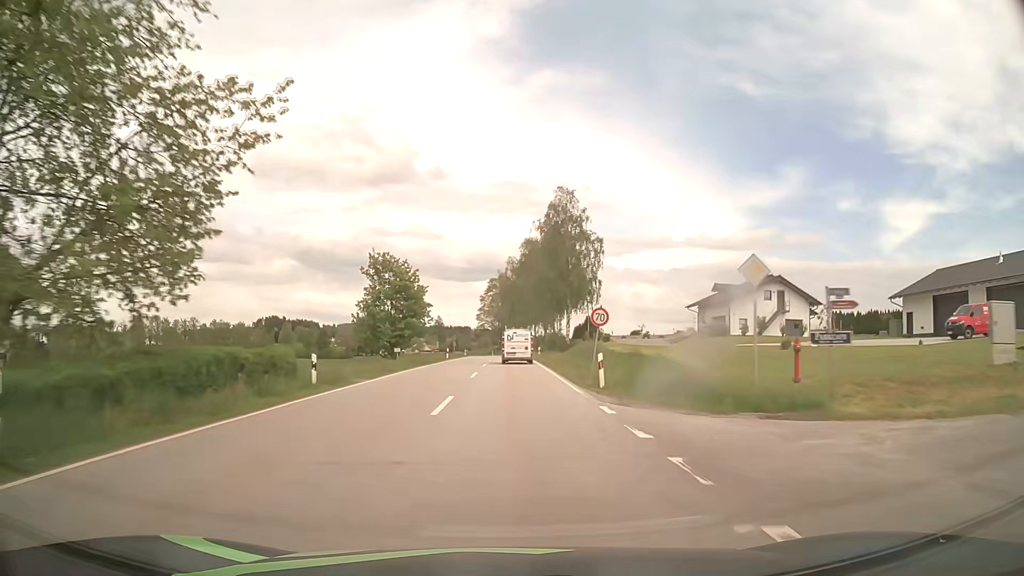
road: secondary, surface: asphalt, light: Day
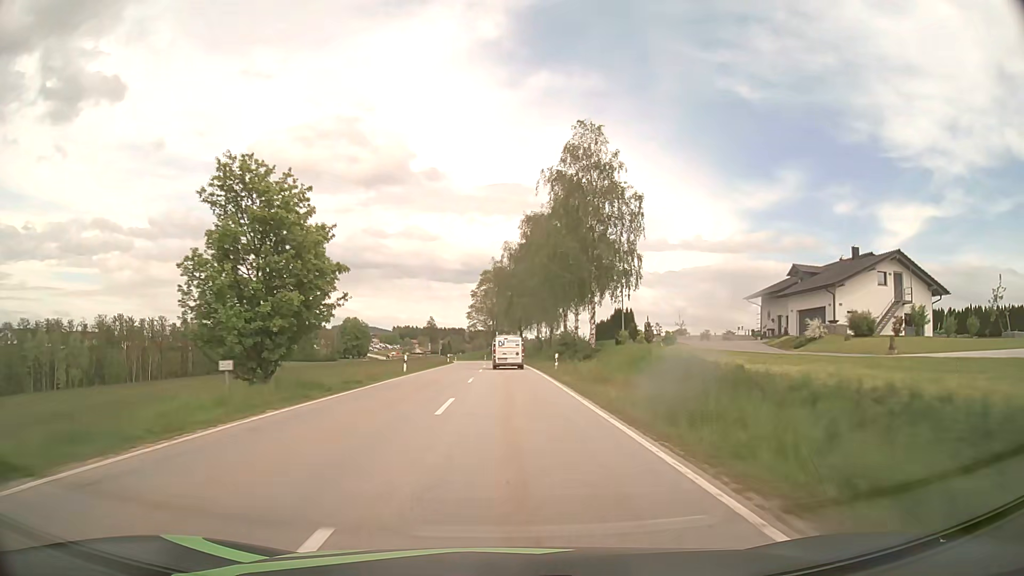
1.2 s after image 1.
(+0.1, +23.3) m; 0°
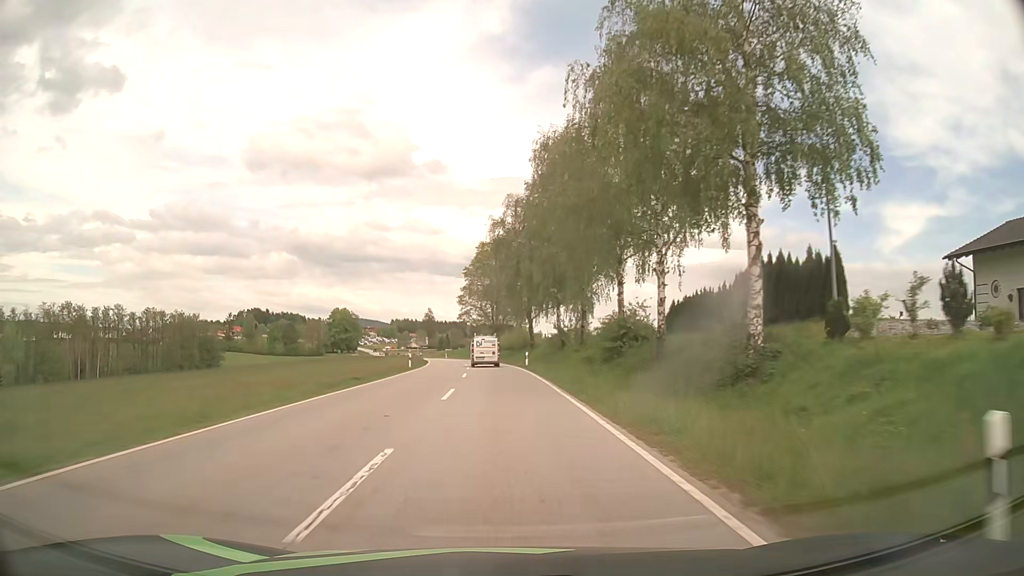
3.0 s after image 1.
(+0.1, +33.0) m; 0°
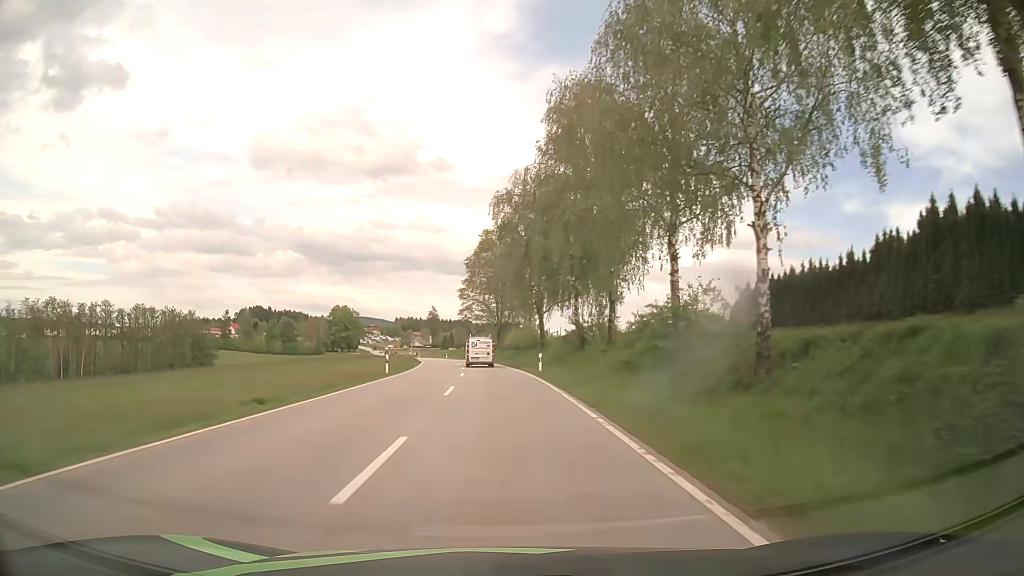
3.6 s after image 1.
(0.0, +11.0) m; 0°
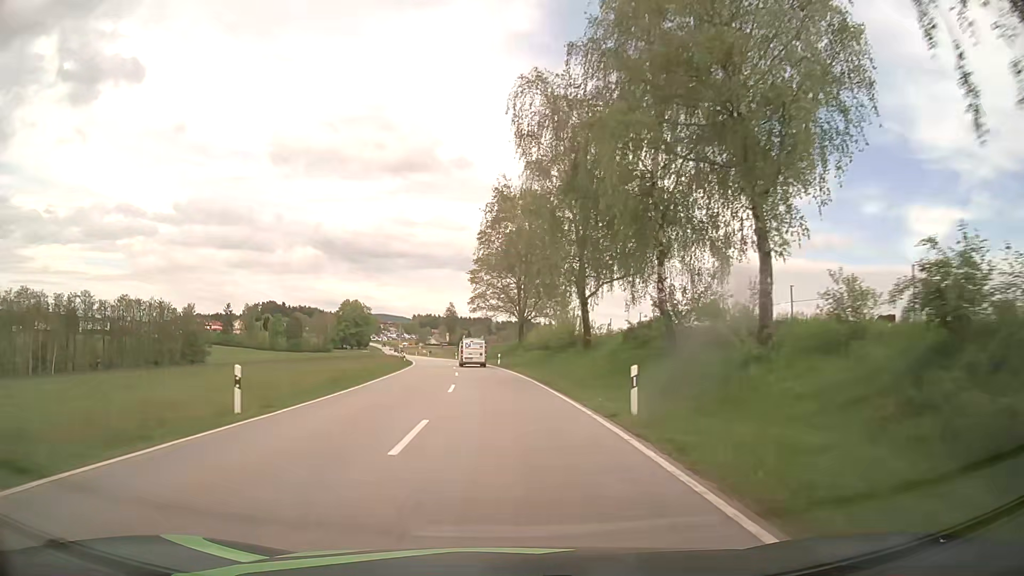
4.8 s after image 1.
(-0.3, +22.1) m; -2°
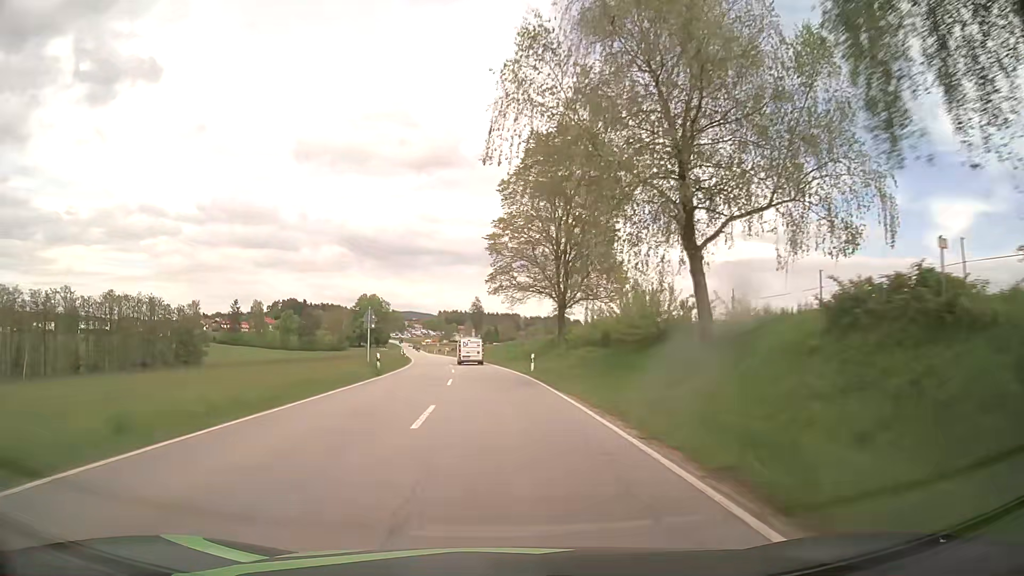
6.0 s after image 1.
(-0.3, +22.2) m; -2°
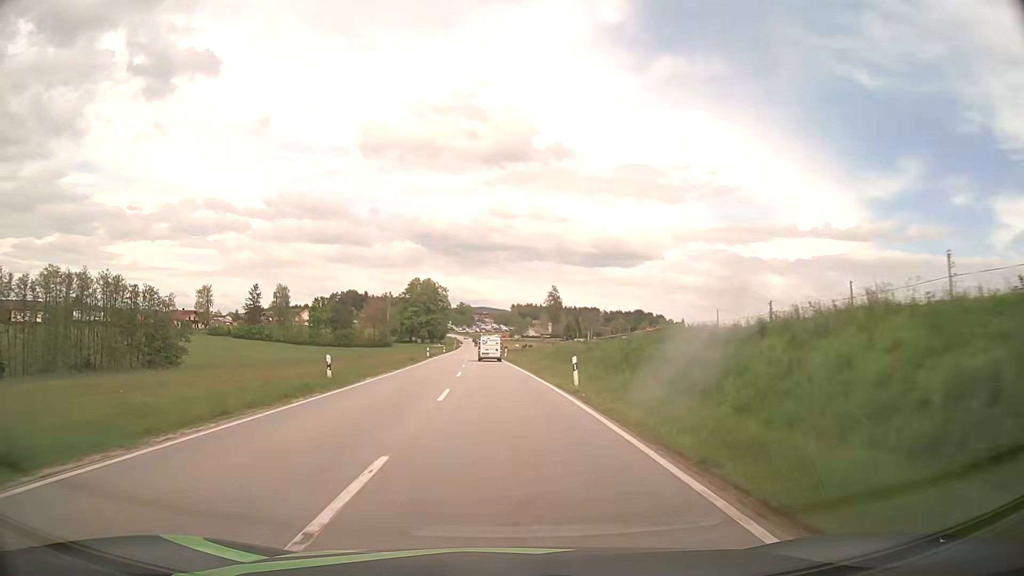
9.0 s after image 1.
(-3.1, +55.7) m; -6°
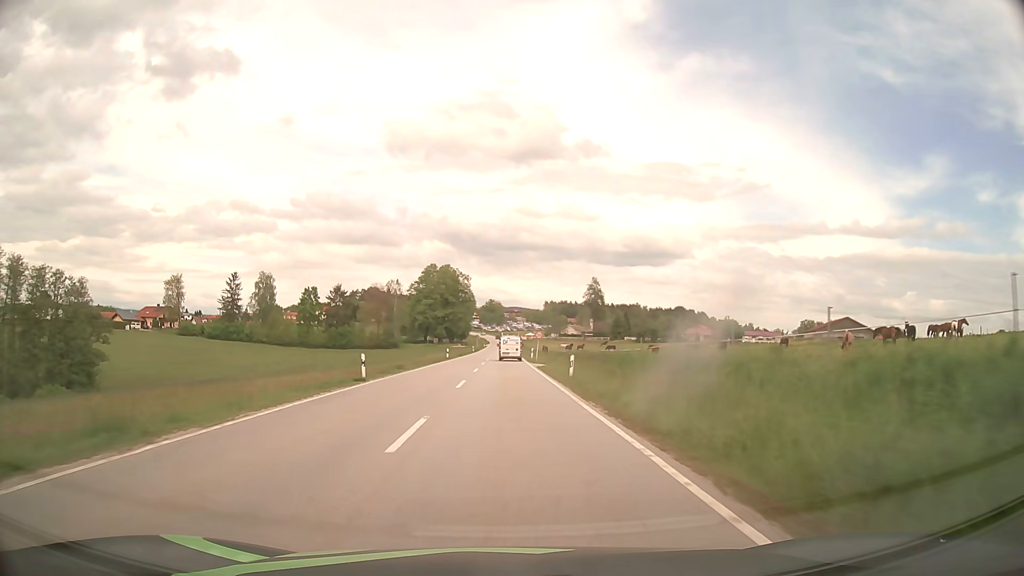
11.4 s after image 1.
(-1.4, +44.7) m; -3°
(0, +10) (0, +20) (0, +30) (0, +40) (0, +50) (0, +60) (0, +70) (0, +80) (0, +90) (0, +100) m
